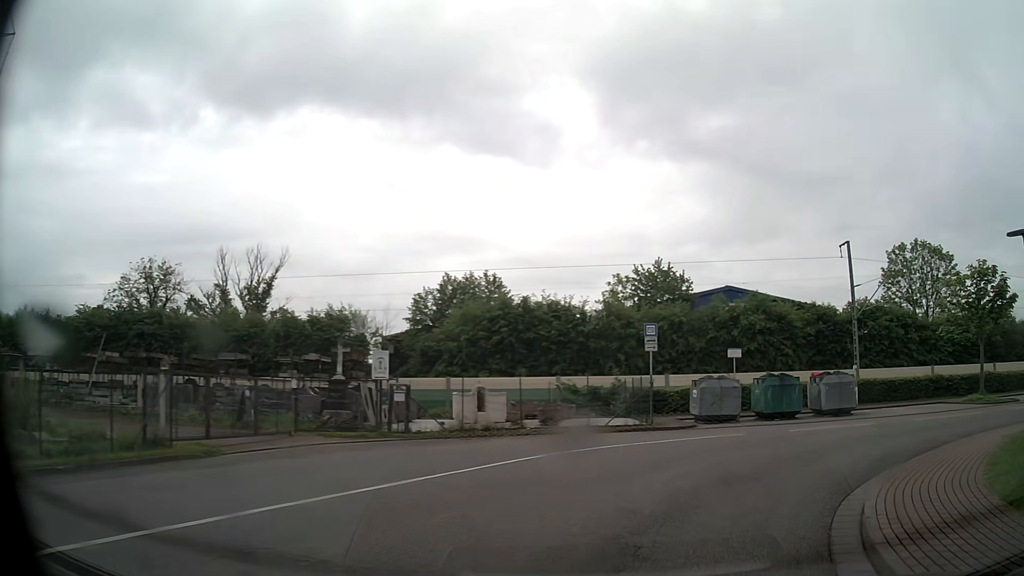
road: unclassified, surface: asphalt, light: Day
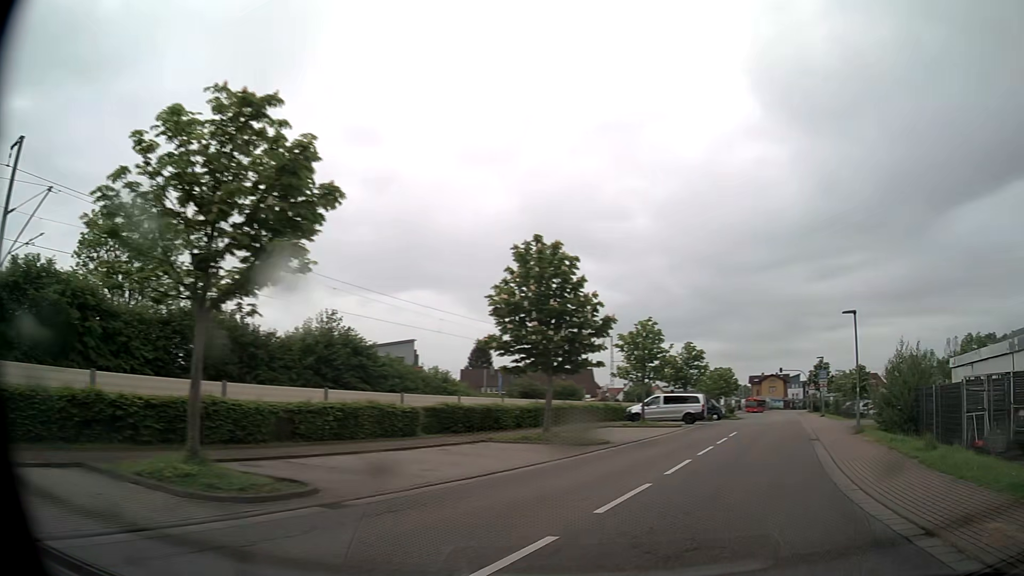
(+10.7, +16.6) m; +69°
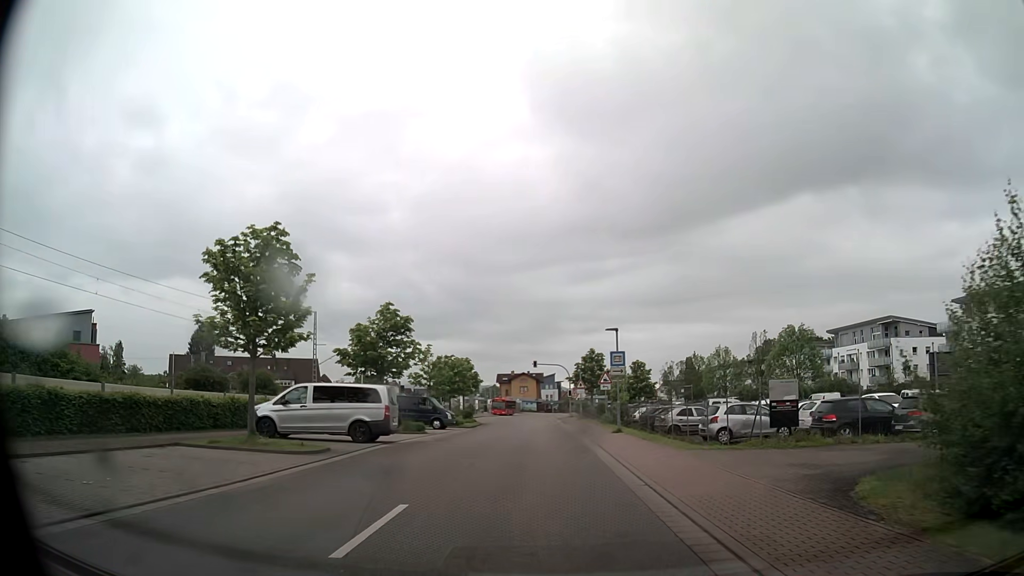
(+5.7, +19.7) m; +21°
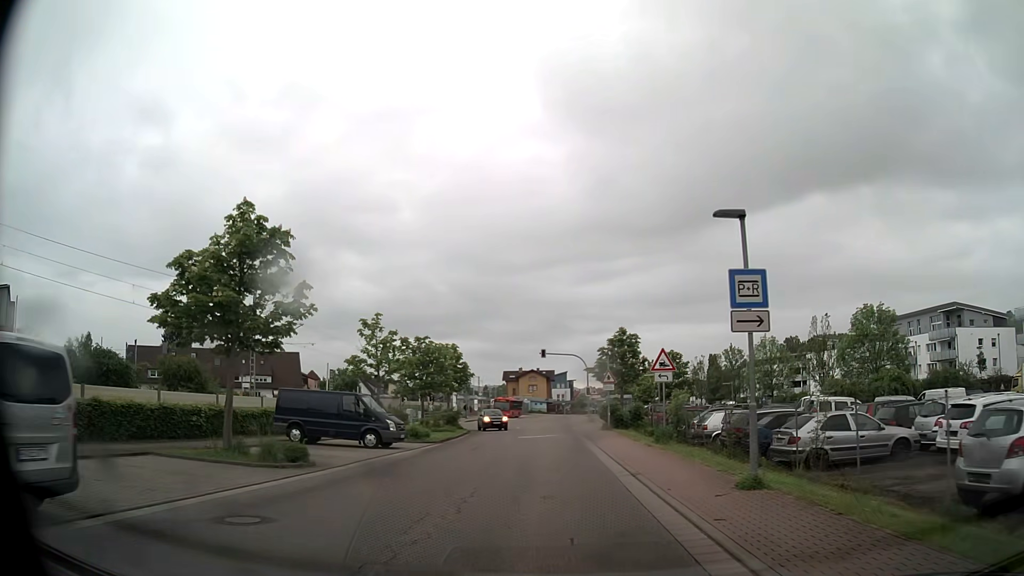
(-0.2, +16.9) m; -1°
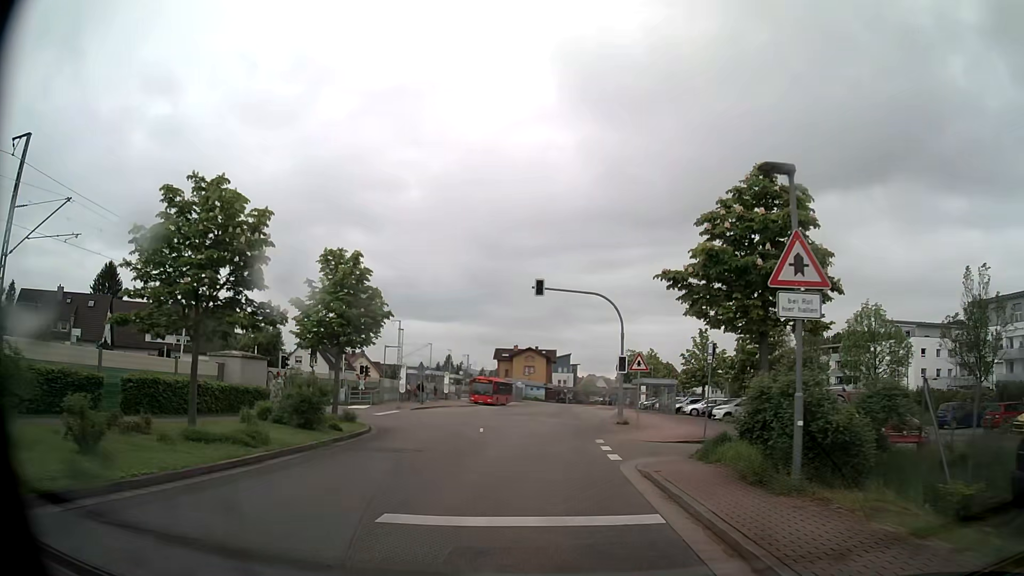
(-0.2, +27.8) m; 0°
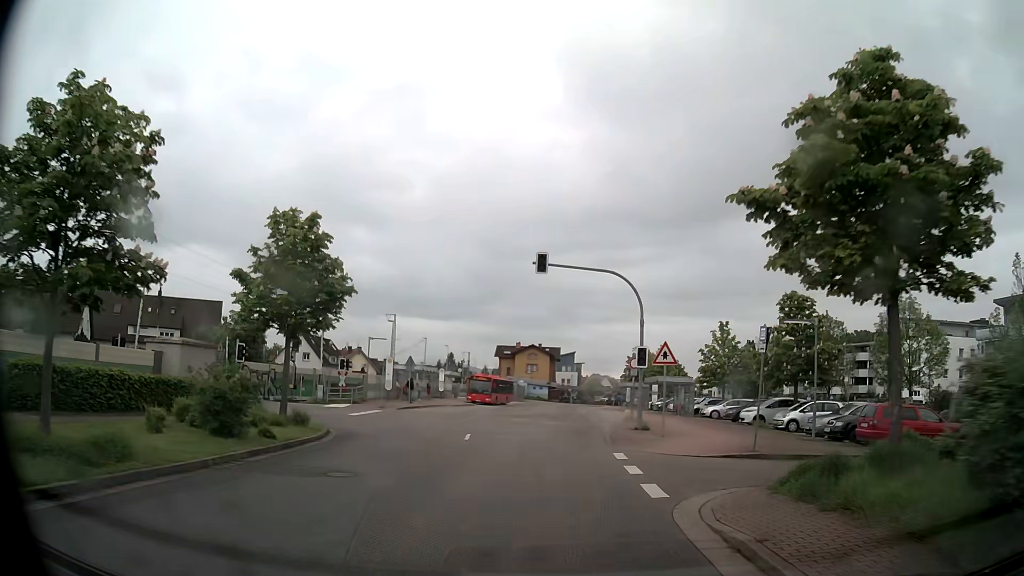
(0.0, +5.4) m; -1°
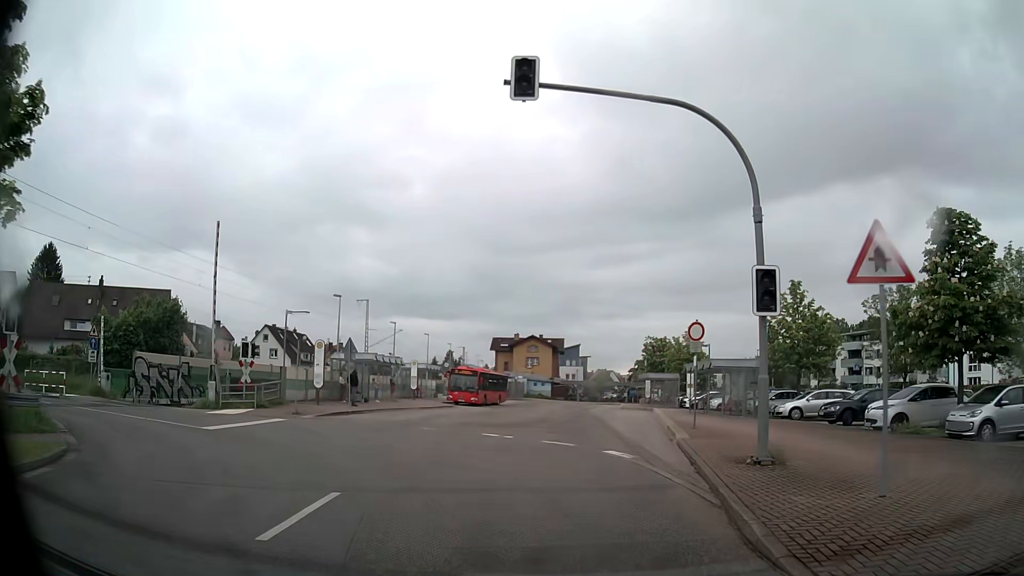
(+0.1, +14.5) m; +1°
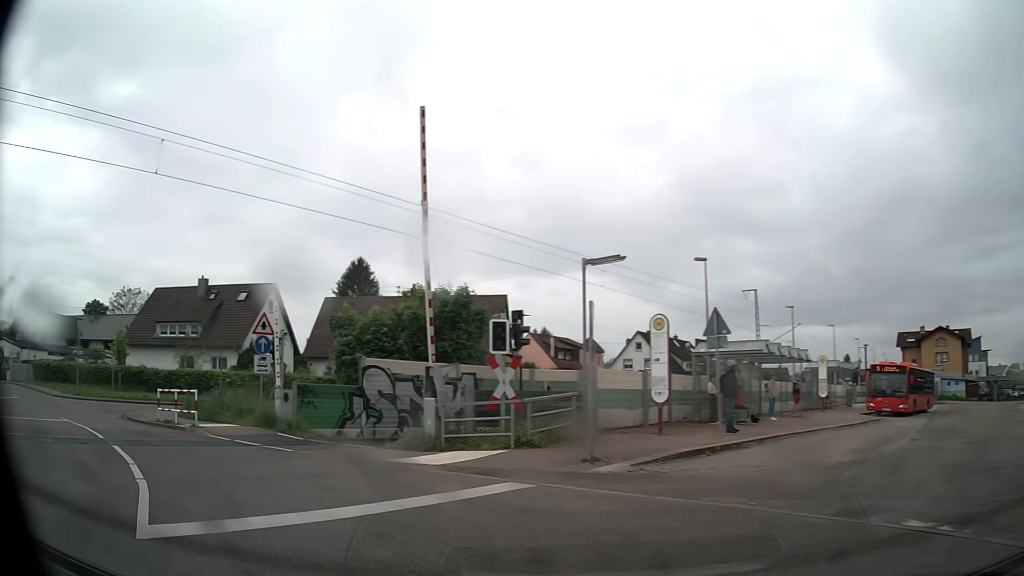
(-2.9, +14.7) m; -35°
(-3, +9) (-10, +16) (-18, +23) (-26, +28) (-34, +34) (-43, +40) (-51, +44) (-61, +47) (-71, +48) (-81, +50) m
